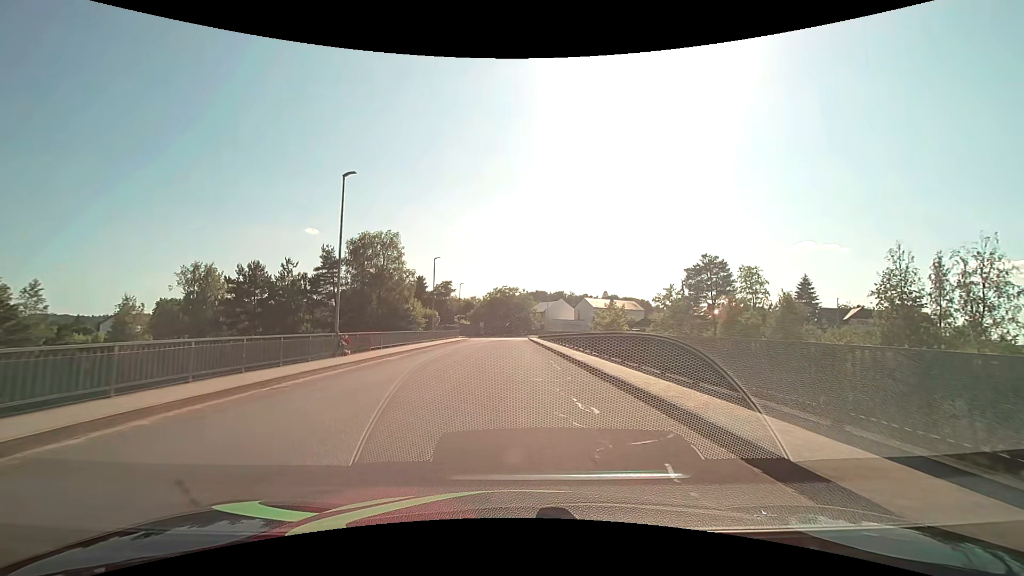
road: residential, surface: asphalt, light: Day
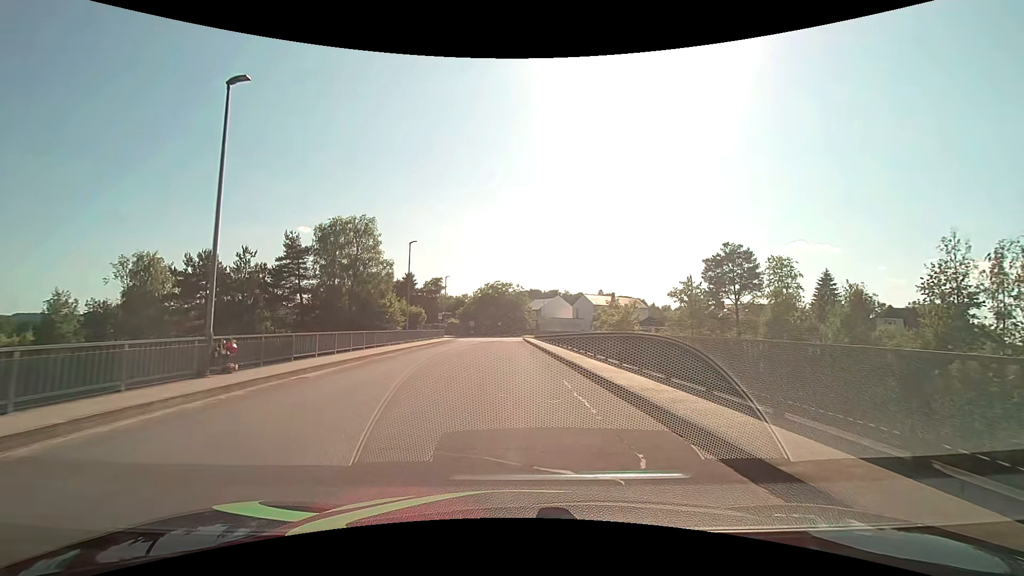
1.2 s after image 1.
(+0.1, +8.6) m; +1°
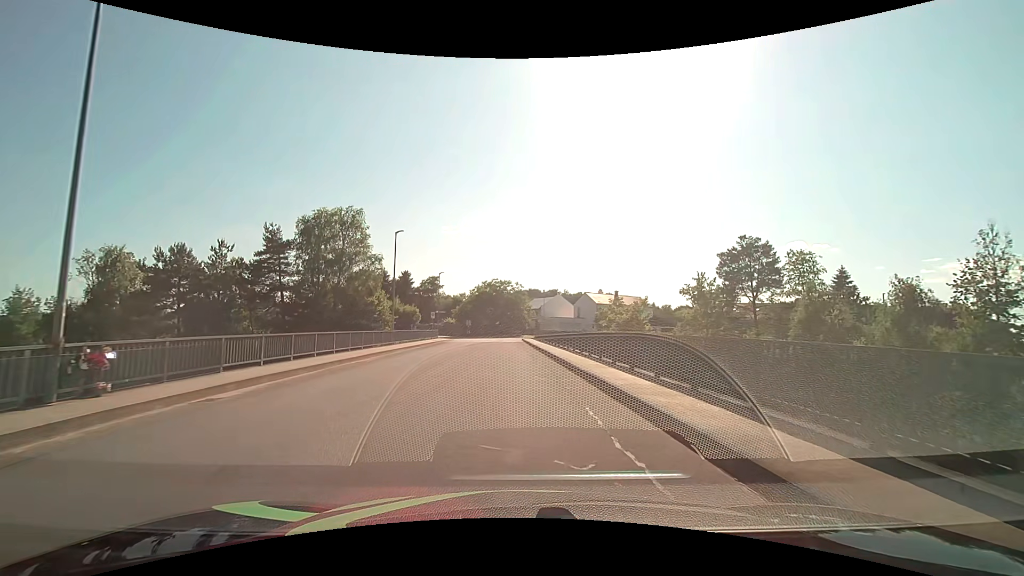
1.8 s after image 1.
(0.0, +4.4) m; 0°
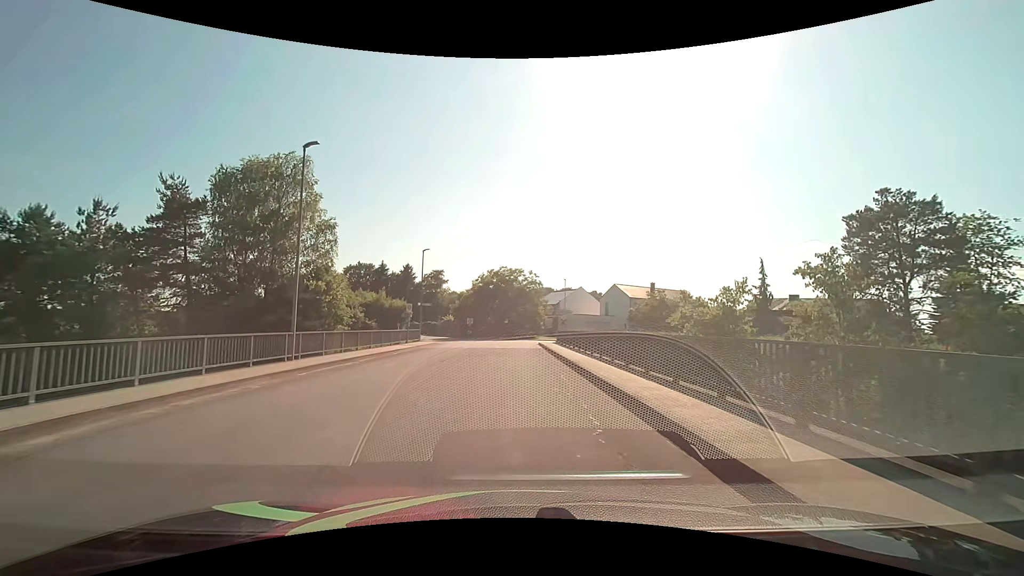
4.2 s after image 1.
(-0.2, +17.6) m; -2°
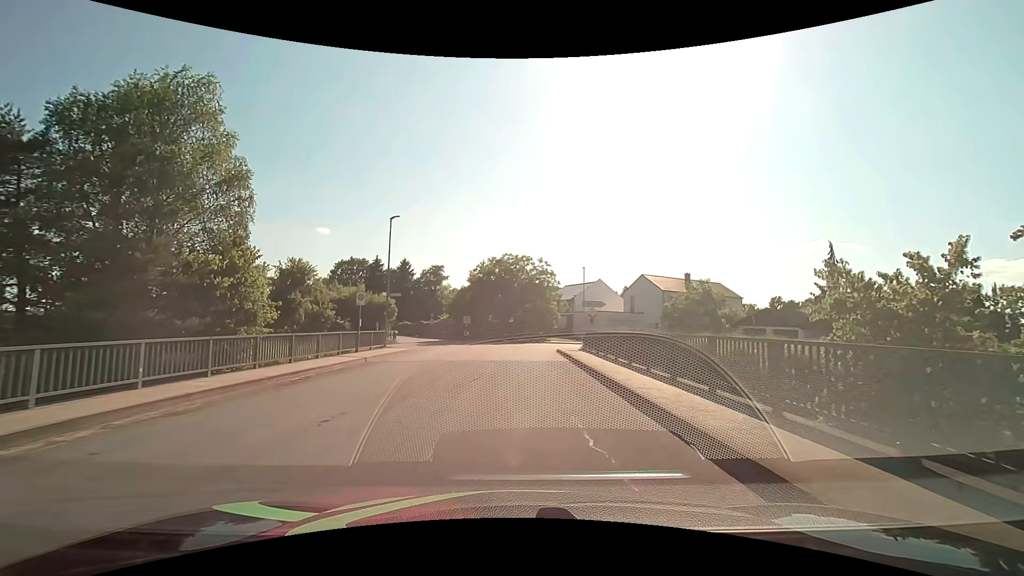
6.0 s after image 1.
(0.0, +13.2) m; 0°
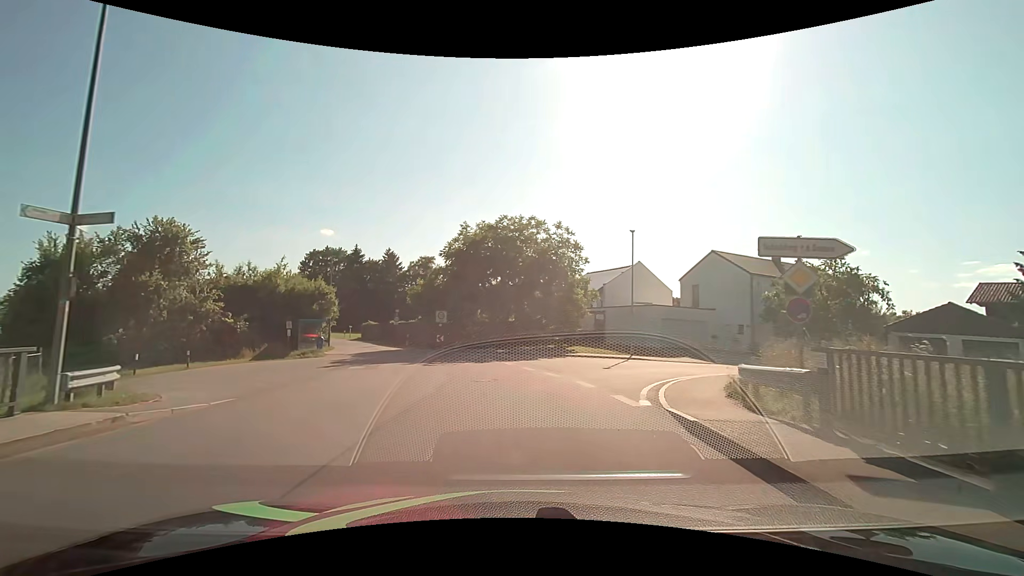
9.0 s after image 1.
(0.0, +21.7) m; 0°
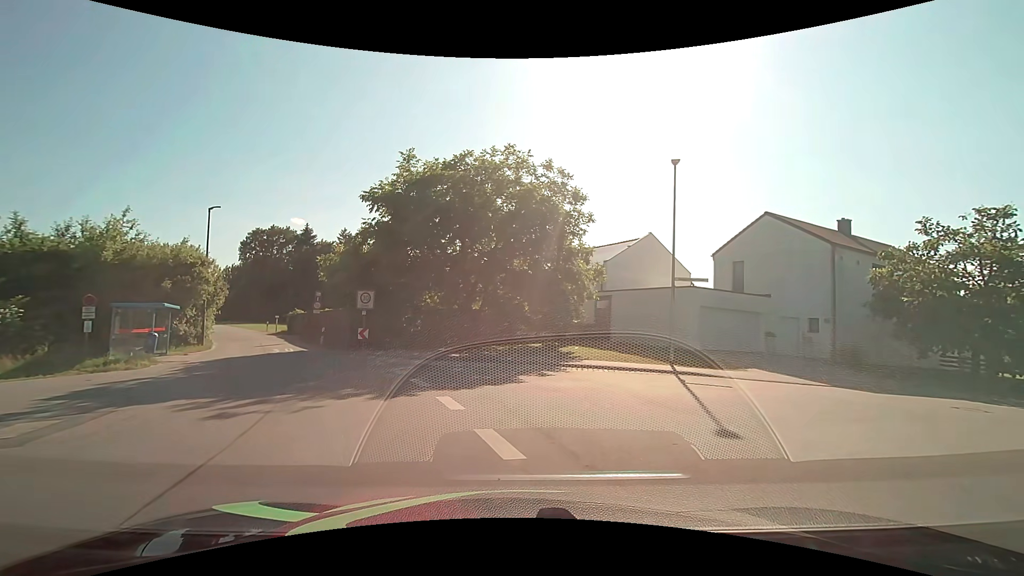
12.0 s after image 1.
(+0.2, +12.5) m; +4°
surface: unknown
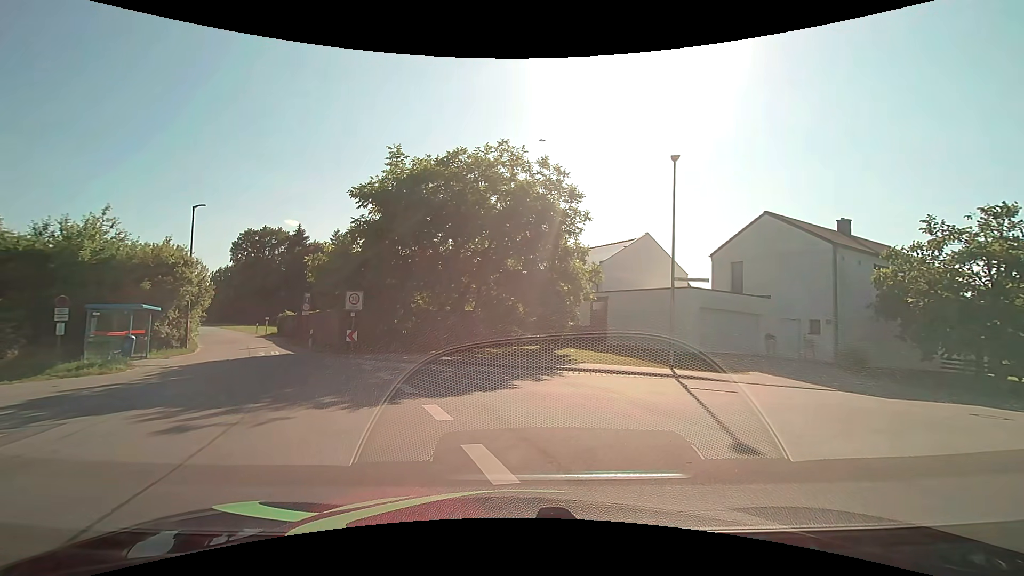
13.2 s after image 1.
(0.0, +0.7) m; 0°
(+4, +9) (+13, +13) (+23, +11) (+33, +9) (+42, +7) (+52, +4) (+62, +1) (+71, -1) (+81, -4) (+91, -5) m
